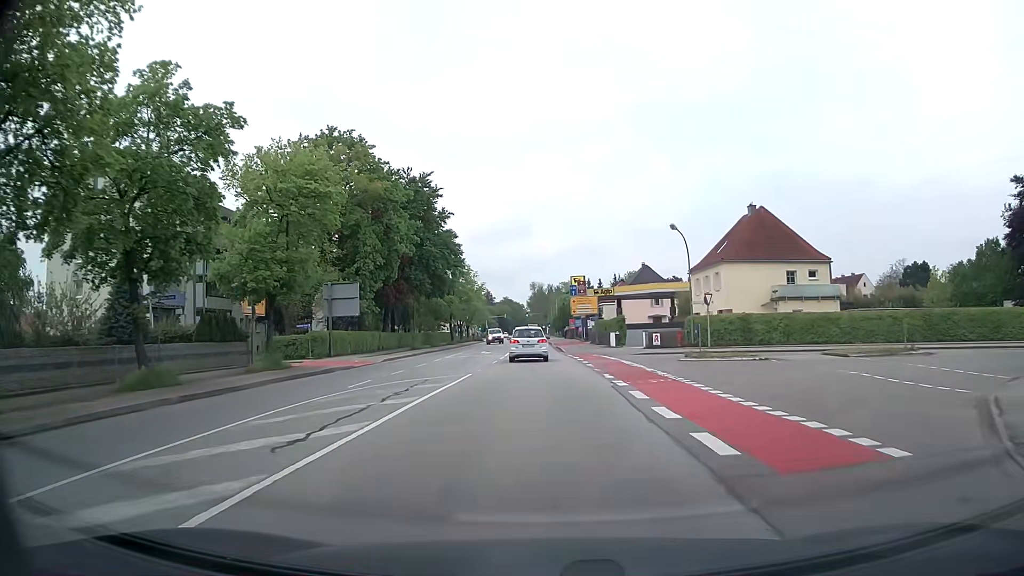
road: secondary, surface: asphalt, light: Day
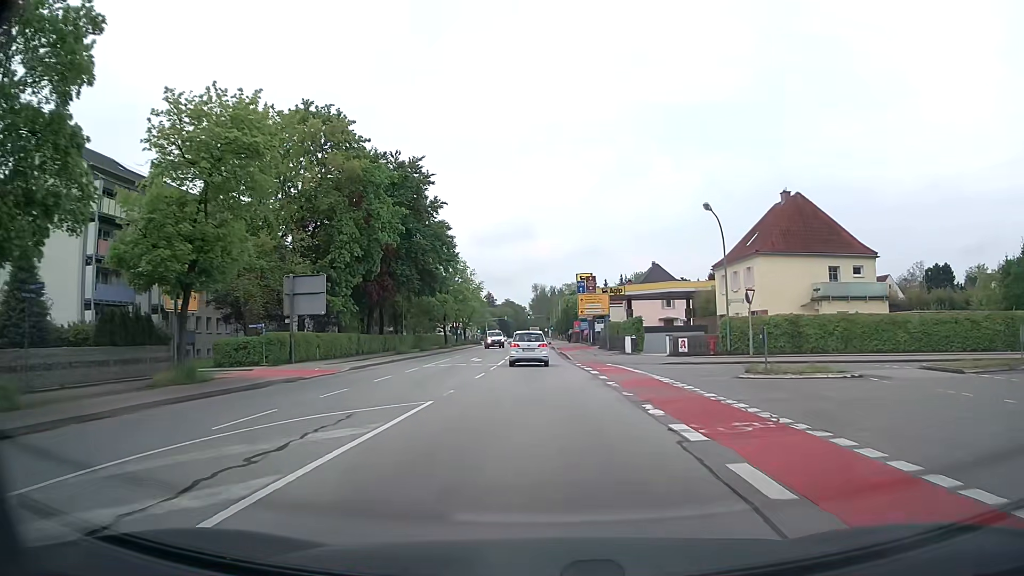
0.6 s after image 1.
(0.0, +7.8) m; 0°
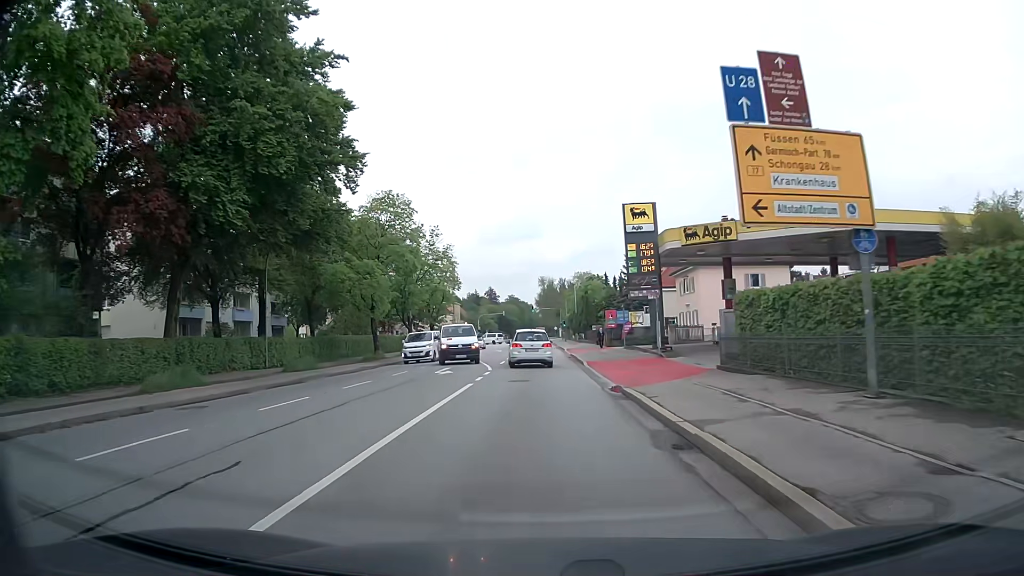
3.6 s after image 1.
(-0.1, +38.6) m; -1°
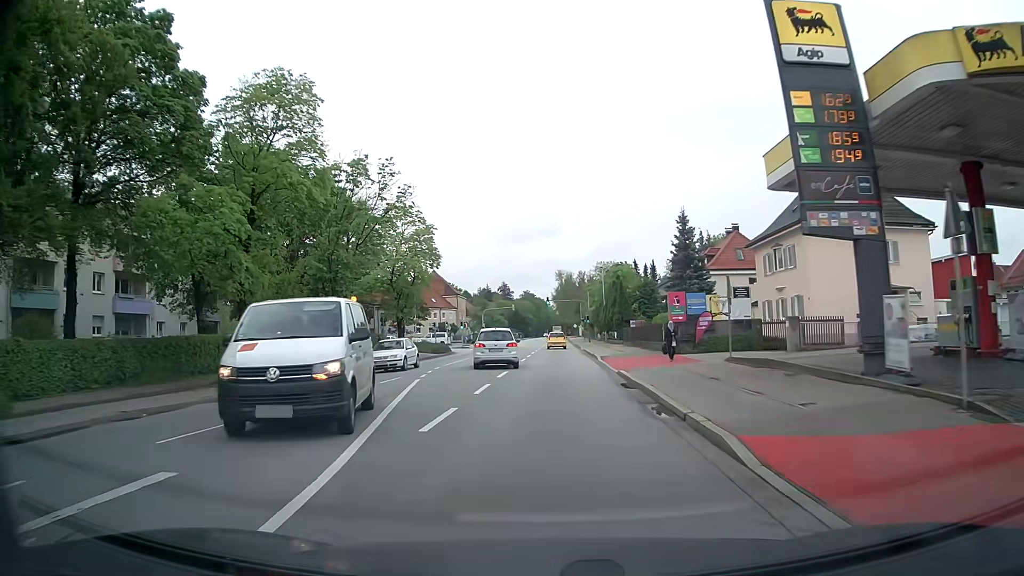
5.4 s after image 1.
(-0.1, +22.5) m; -1°
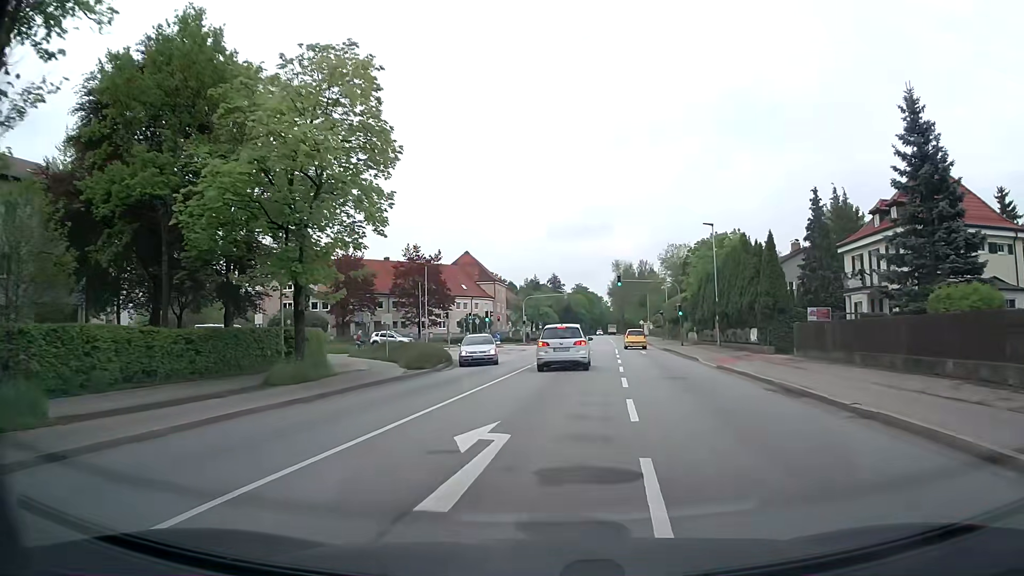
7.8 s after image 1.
(-1.6, +29.0) m; -5°
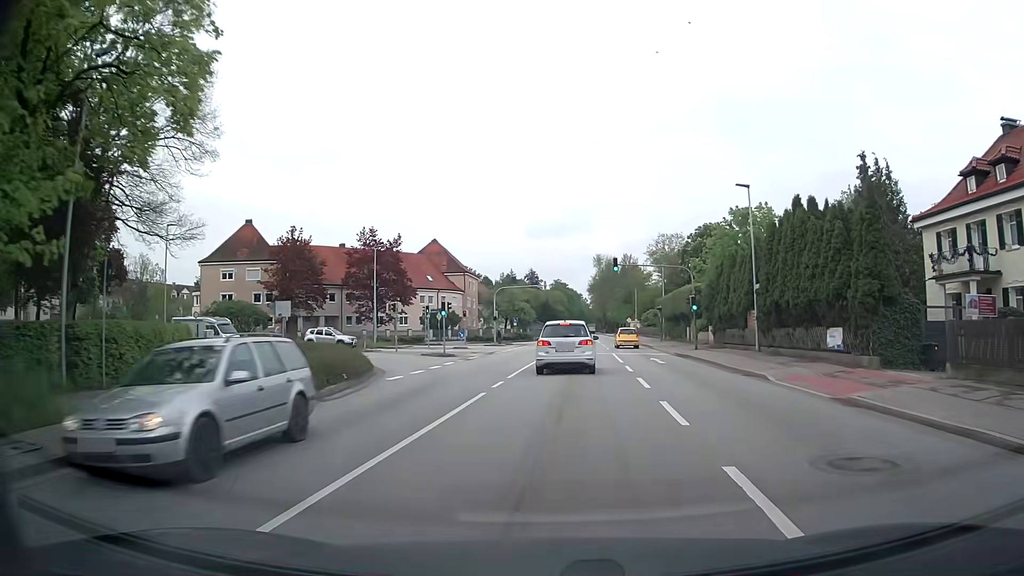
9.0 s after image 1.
(+0.2, +12.5) m; +2°
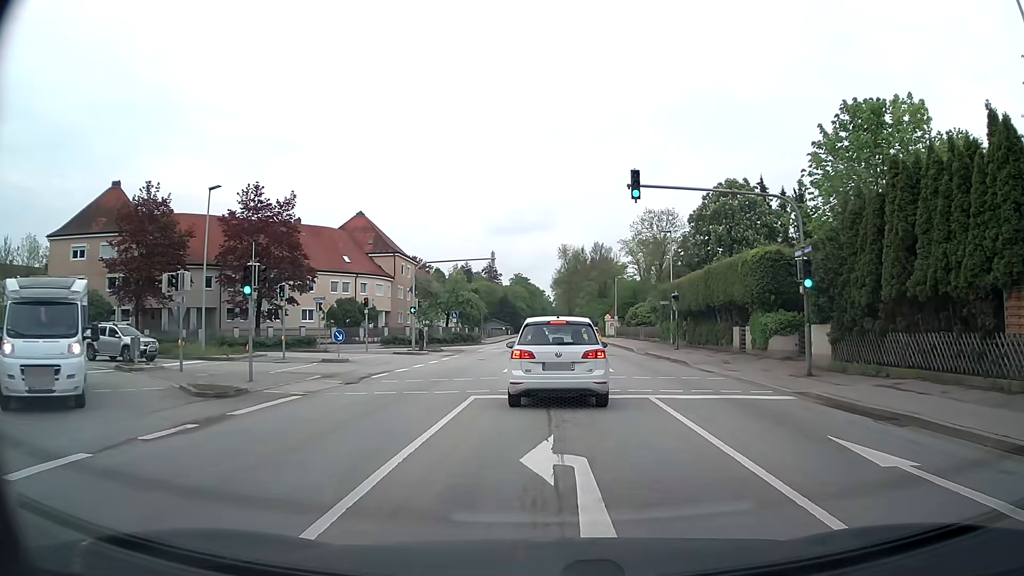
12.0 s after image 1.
(+0.9, +23.5) m; +4°
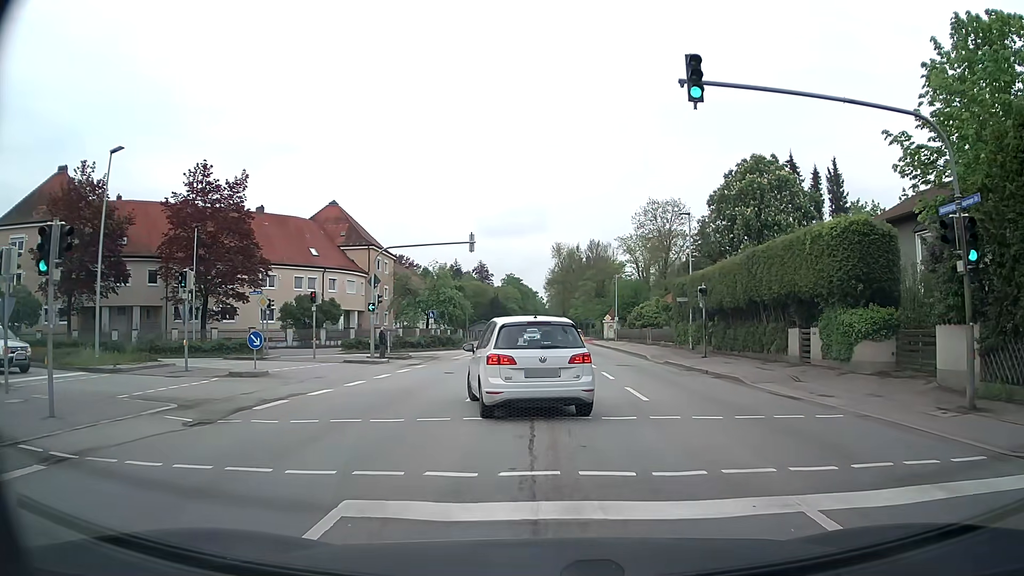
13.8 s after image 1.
(0.0, +8.5) m; 0°
